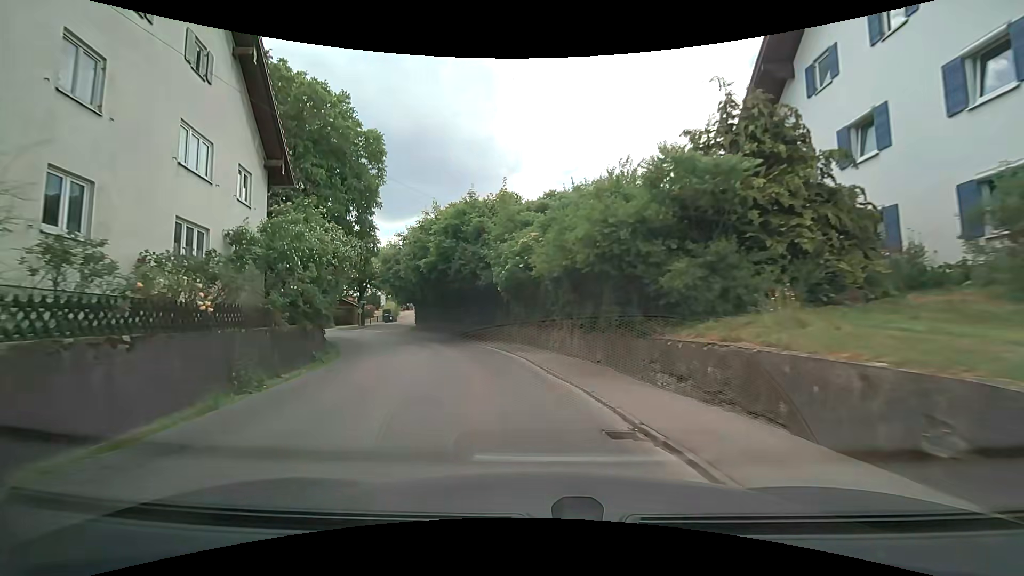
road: secondary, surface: asphalt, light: Day
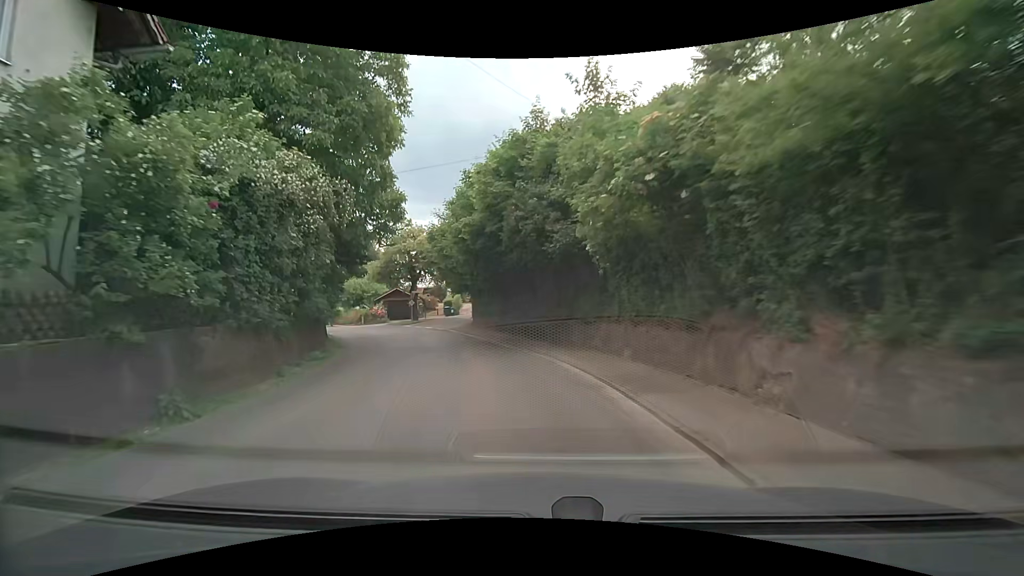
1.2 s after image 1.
(-0.9, +11.0) m; -9°
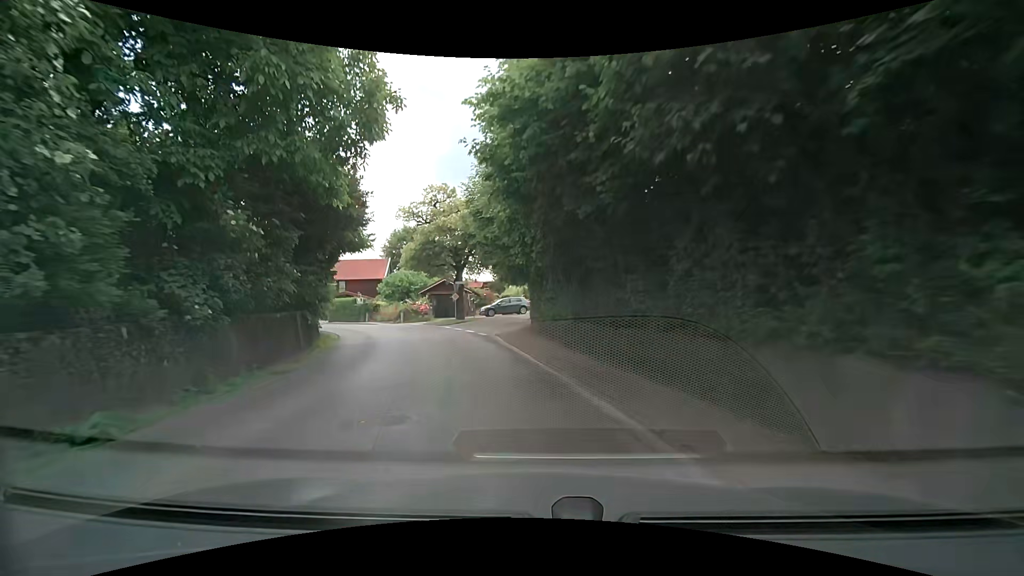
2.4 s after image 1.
(-0.8, +11.3) m; -8°
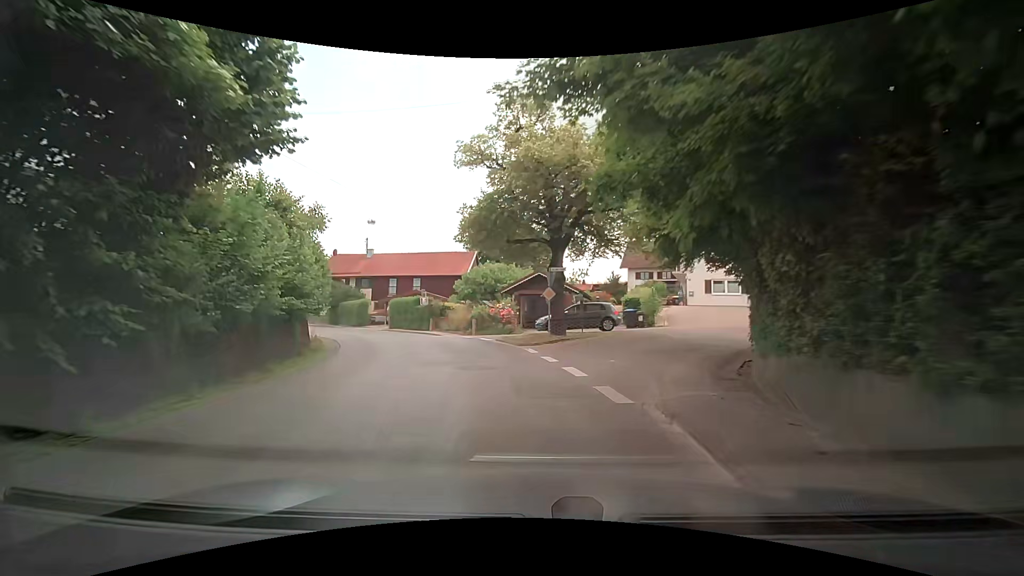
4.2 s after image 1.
(-1.8, +15.8) m; -10°
(-1, +10) (-4, +20) (-8, +29) (-13, +37) (-20, +44) (-27, +52) (-34, +59) (-41, +66) (-49, +72) (-56, +79) m
